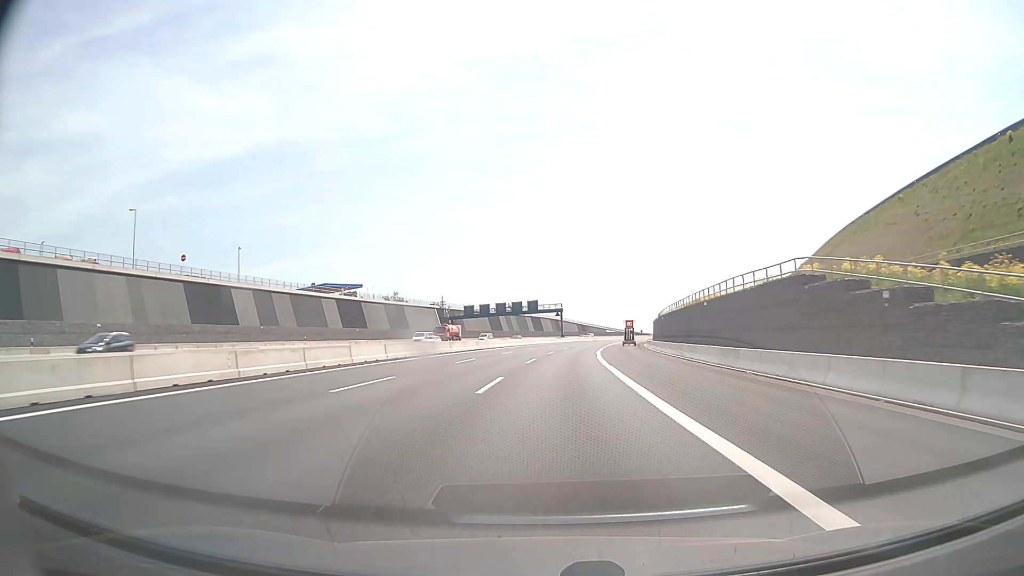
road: motorway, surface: asphalt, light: Day
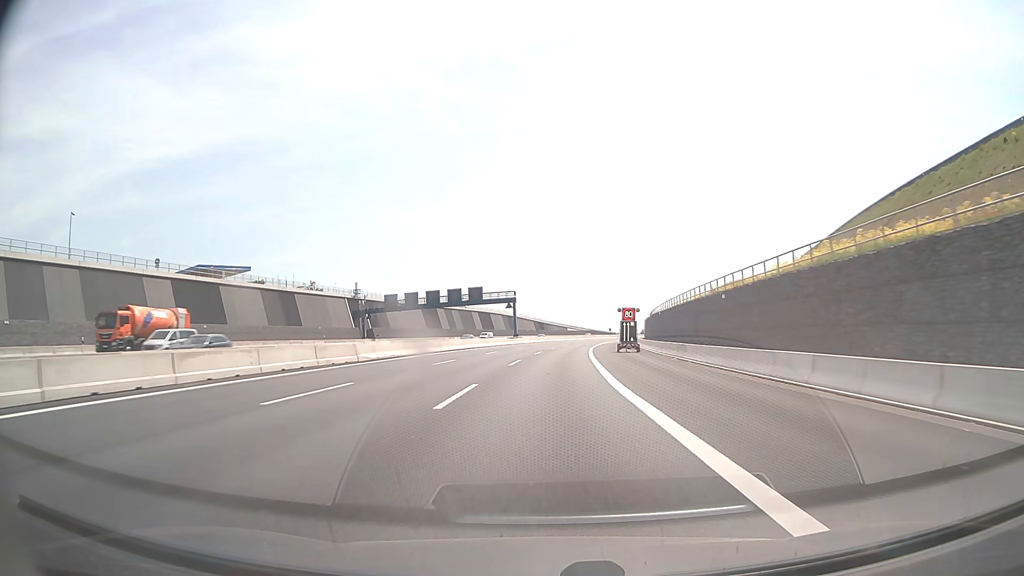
(+1.2, +38.9) m; +4°
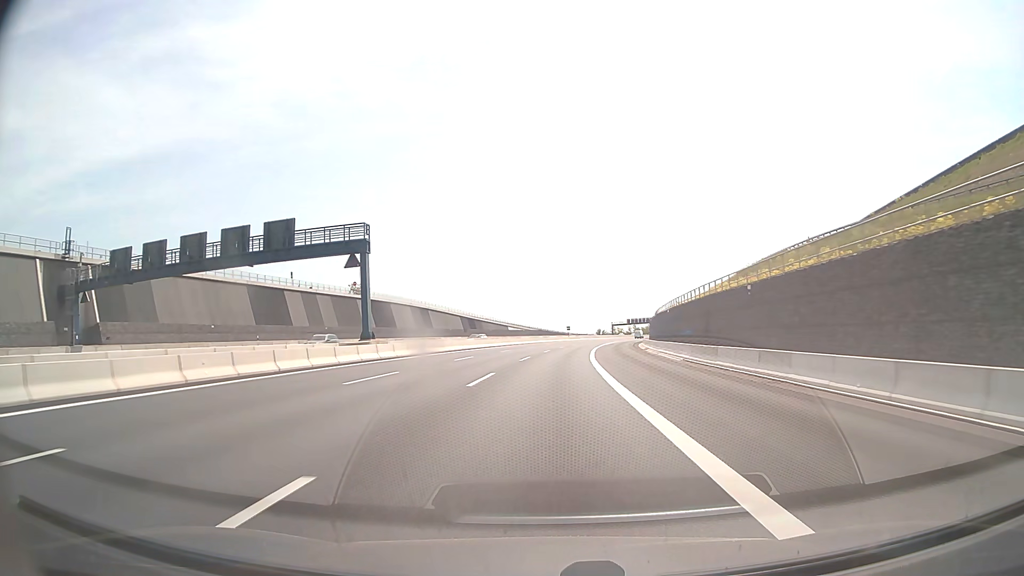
(+2.8, +65.7) m; +5°
(0, +10) (0, +20) (+1, +30) (+1, +40) (+2, +50) (+3, +60) (+4, +70) (+5, +80) (+6, +90) (+7, +100) m
